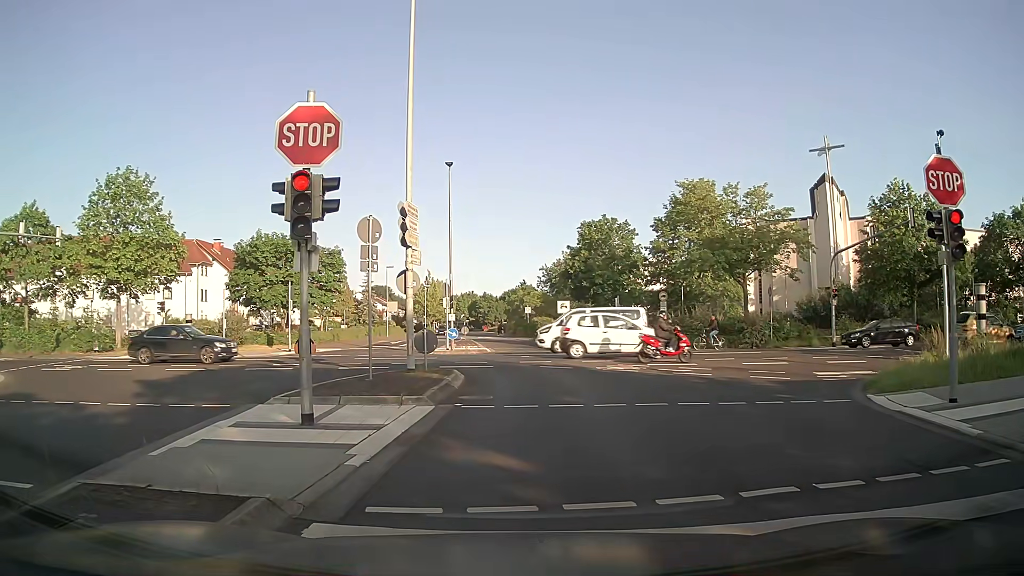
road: residential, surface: asphalt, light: Day
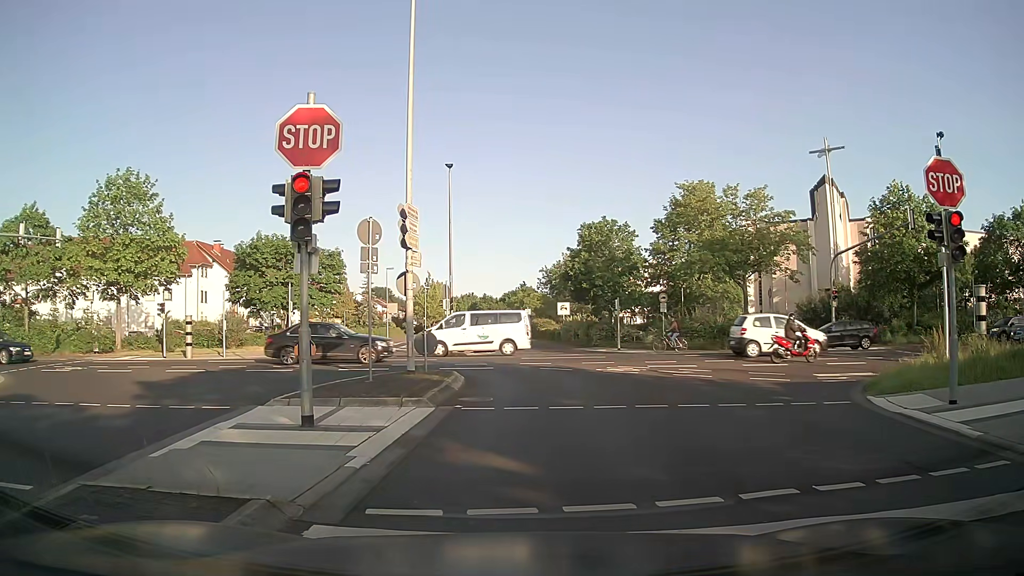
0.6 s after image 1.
(0.0, 0.0) m; 0°
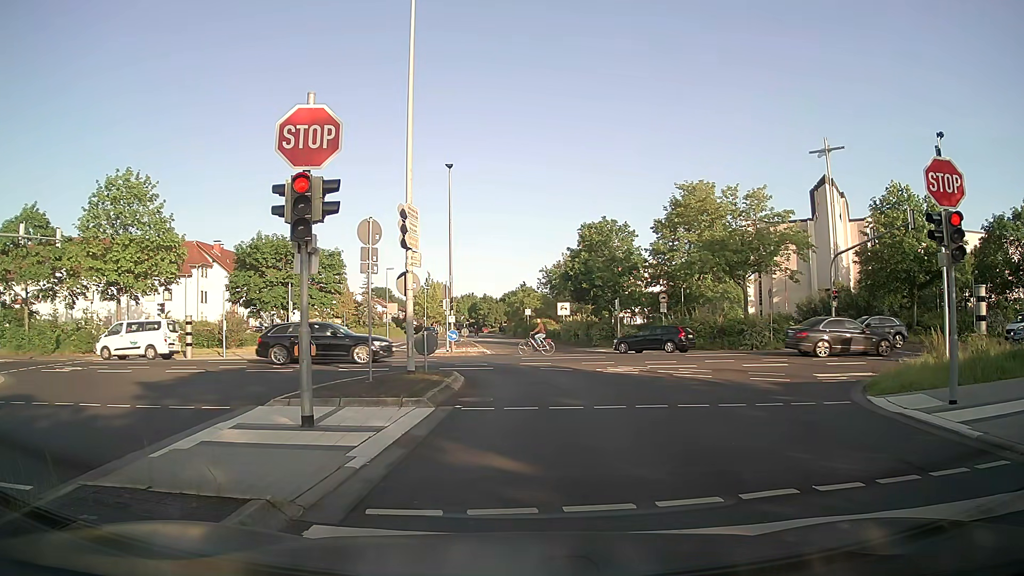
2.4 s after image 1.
(0.0, 0.0) m; 0°
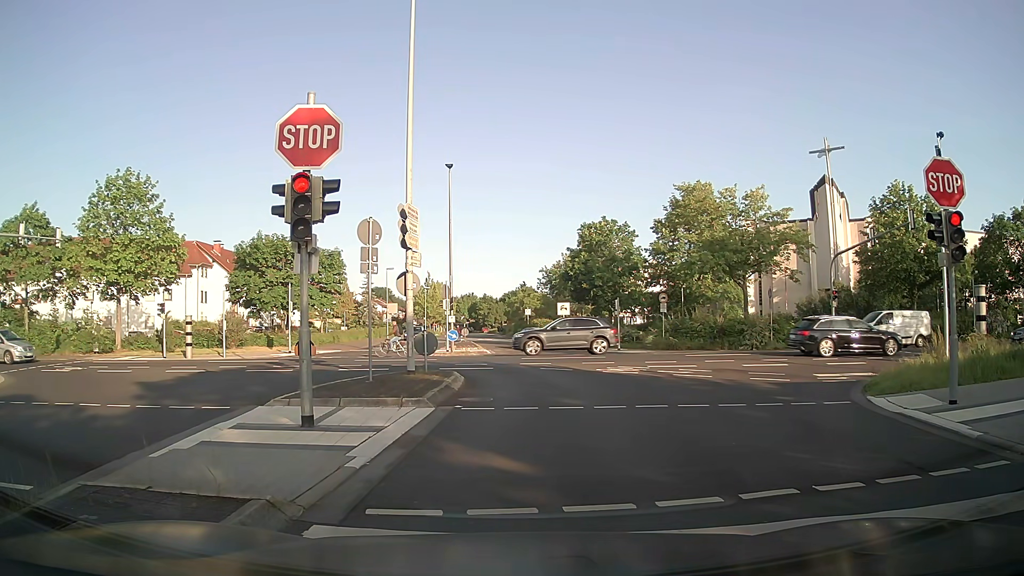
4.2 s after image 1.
(0.0, 0.0) m; 0°
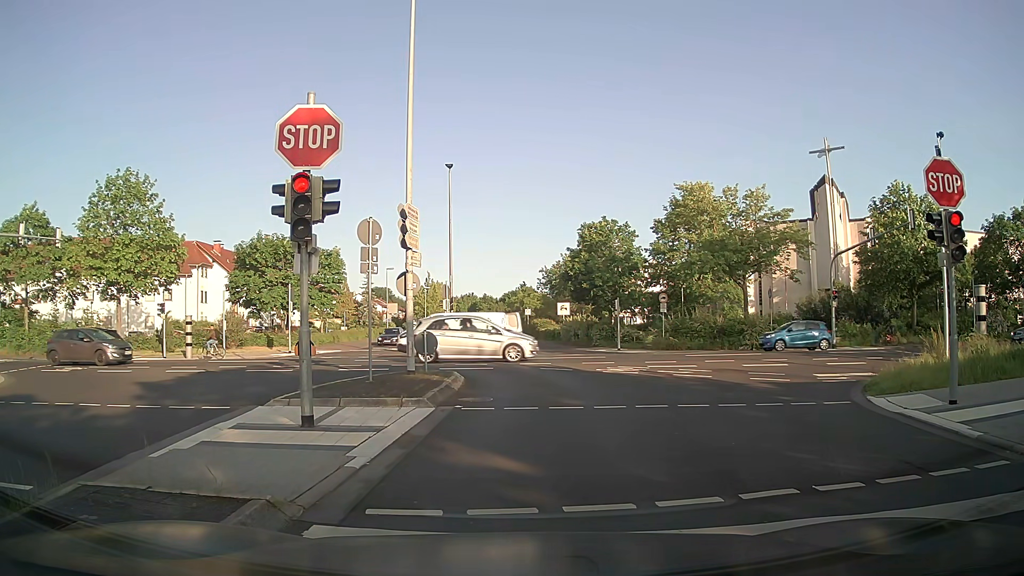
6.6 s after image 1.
(0.0, 0.0) m; 0°
